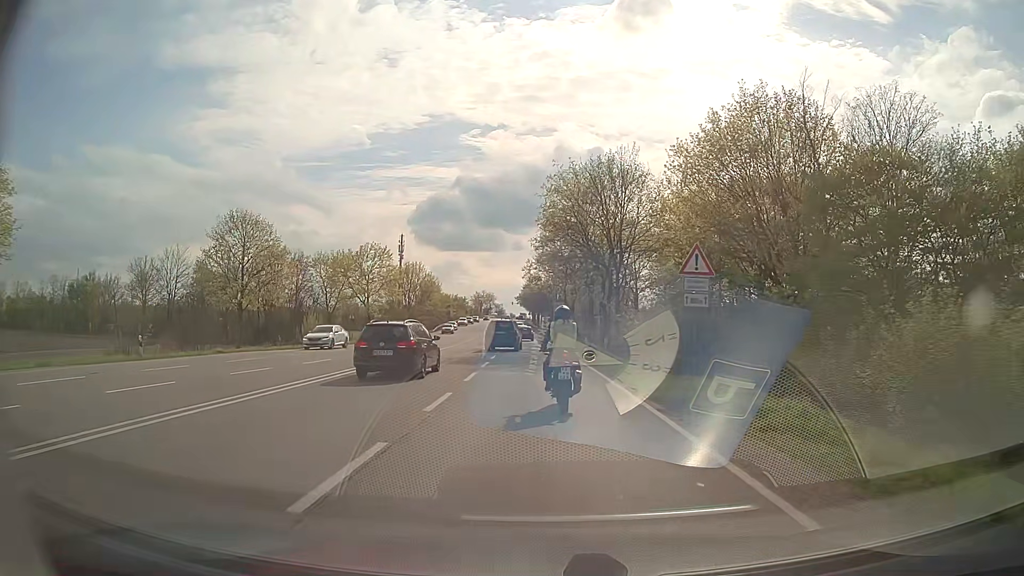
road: secondary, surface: asphalt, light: Day
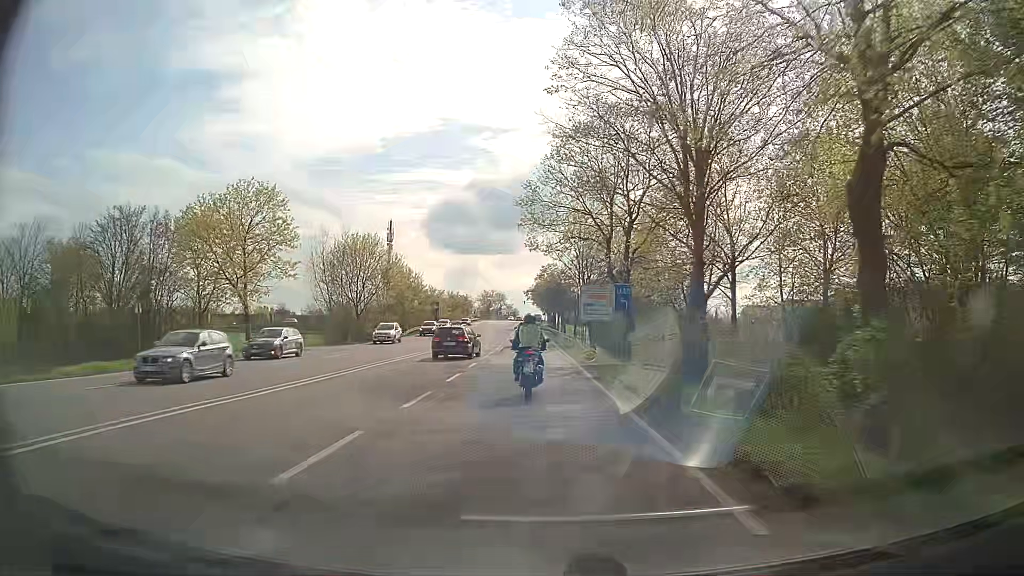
(-0.4, +35.5) m; -1°
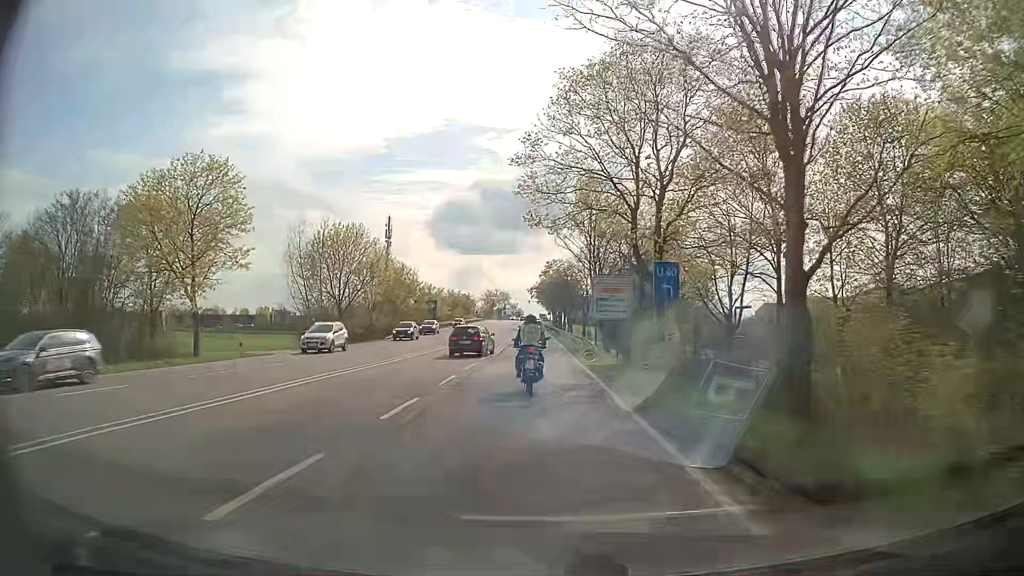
(-0.1, +7.5) m; -1°
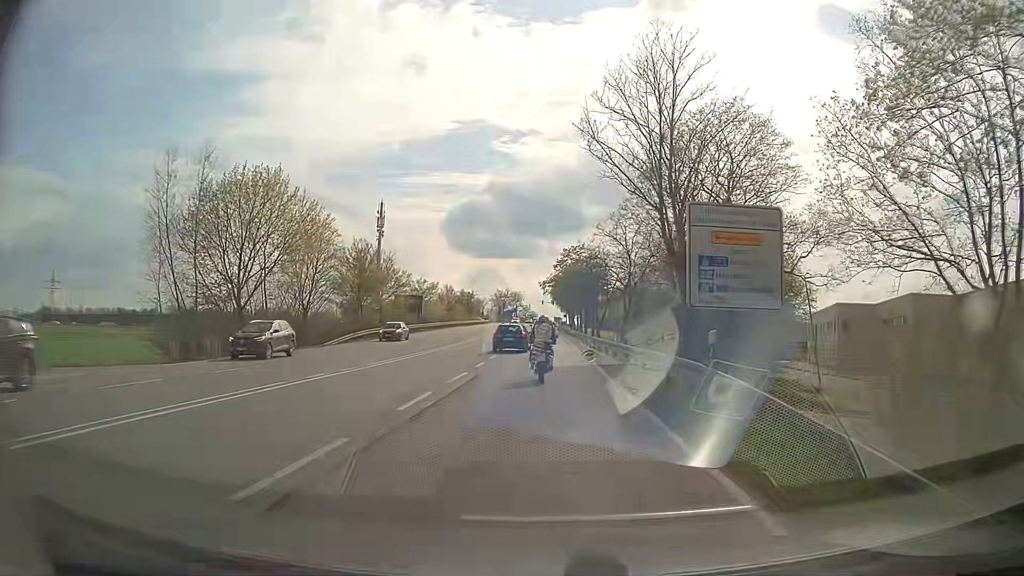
(-0.3, +23.4) m; -1°
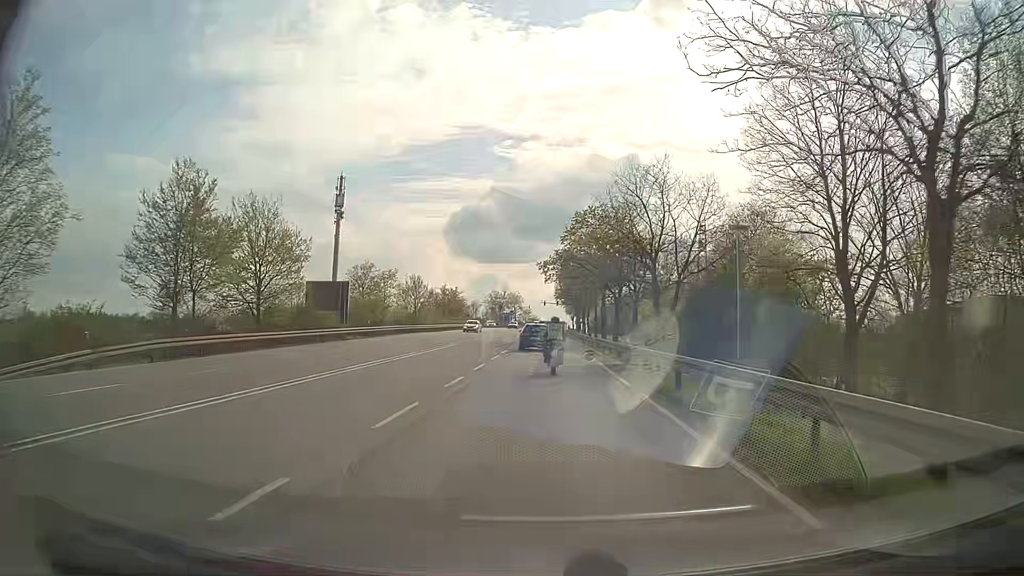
(-0.1, +32.3) m; 0°
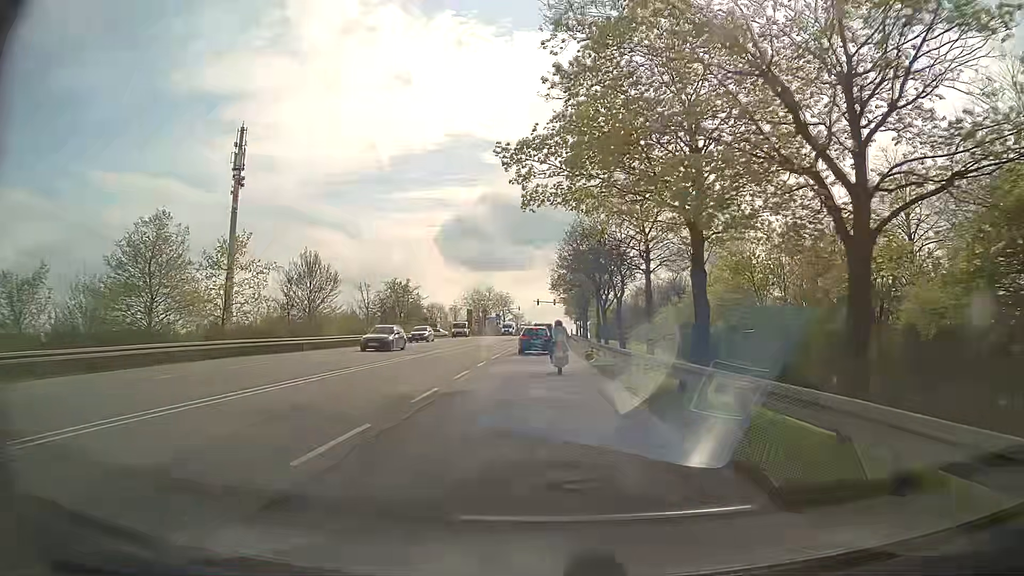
(+0.2, +38.5) m; 0°
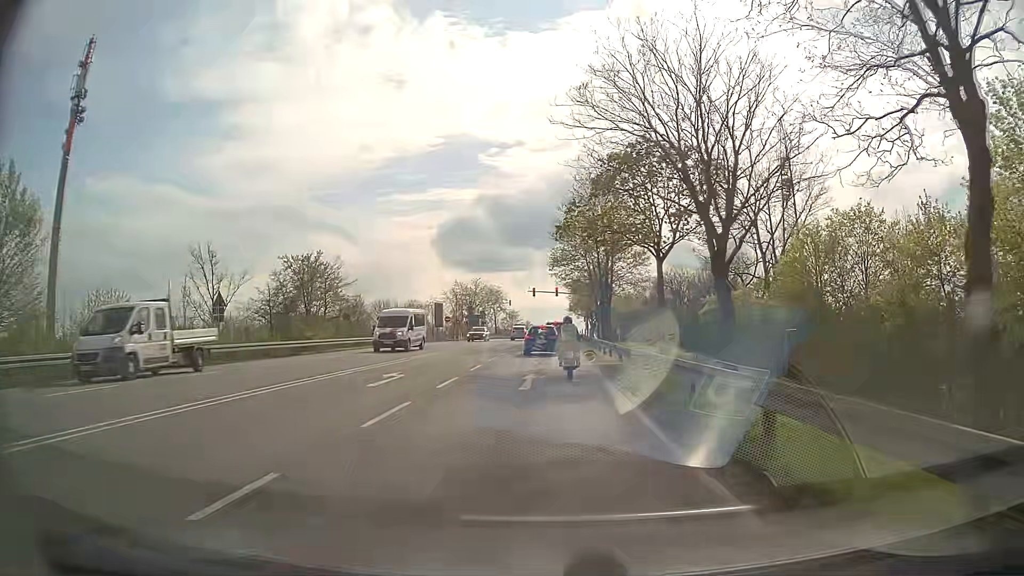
(-0.1, +33.2) m; 0°
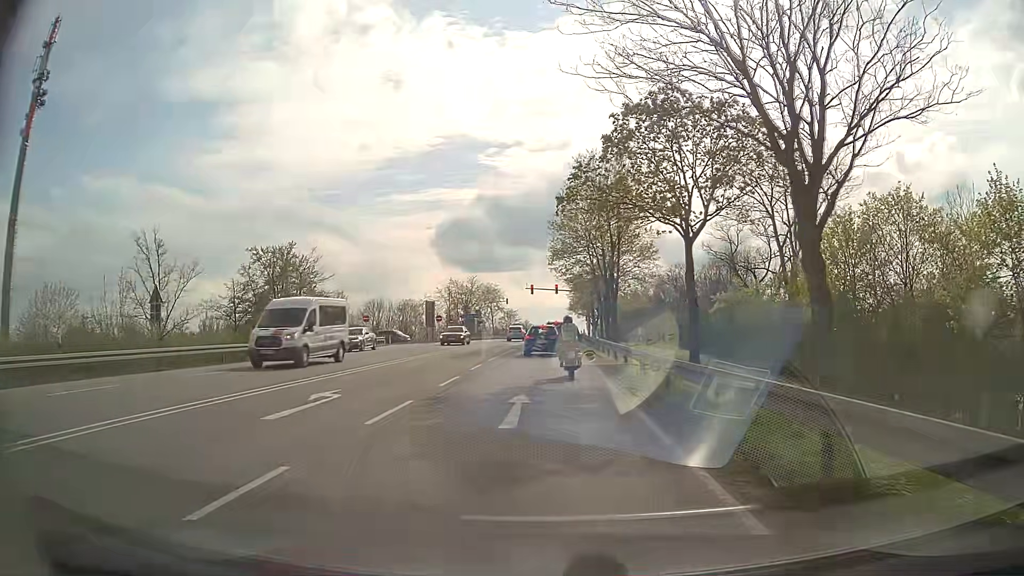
(0.0, +5.7) m; 0°
